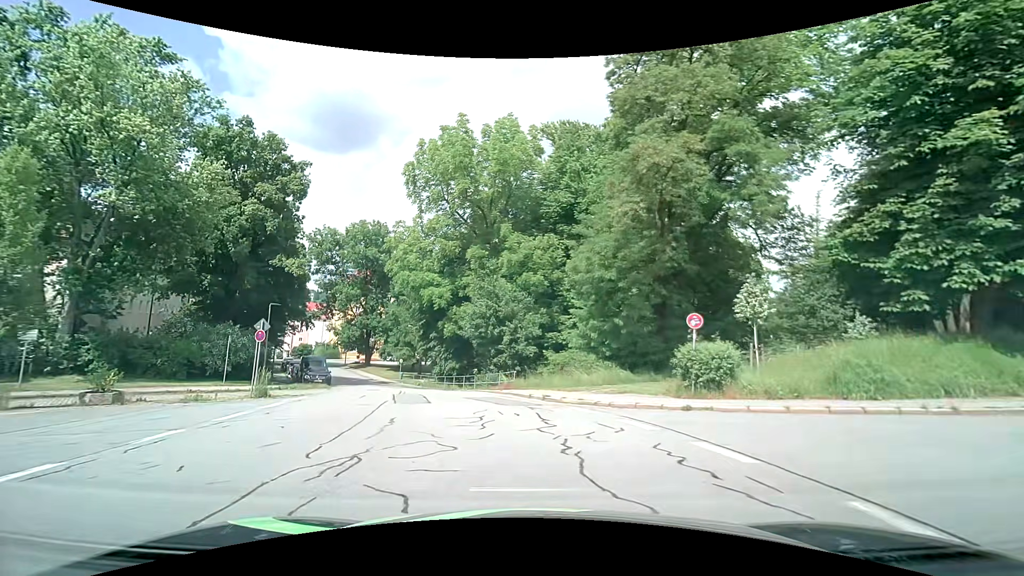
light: Day
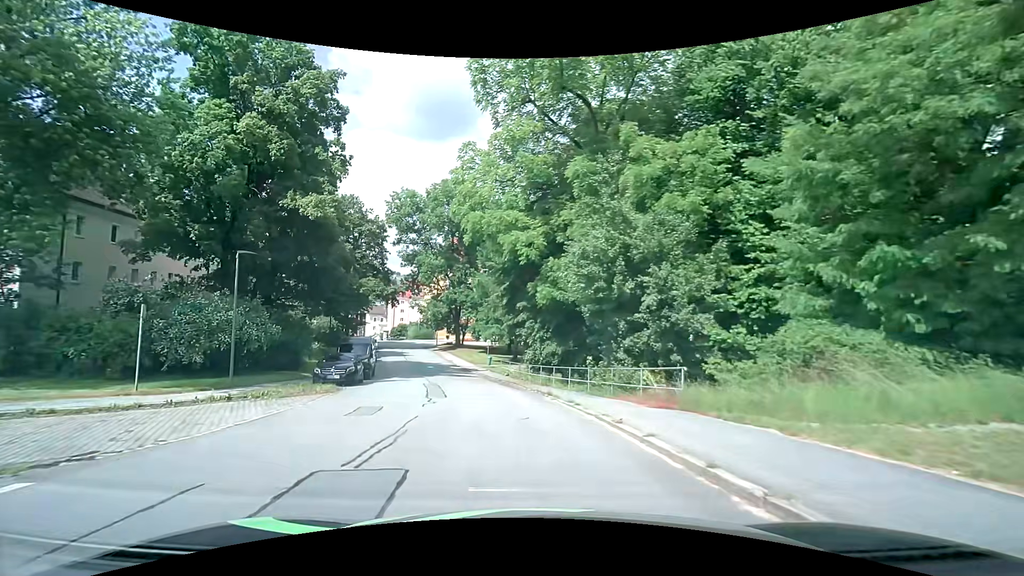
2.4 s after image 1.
(-1.4, +14.9) m; -12°
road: residential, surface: asphalt
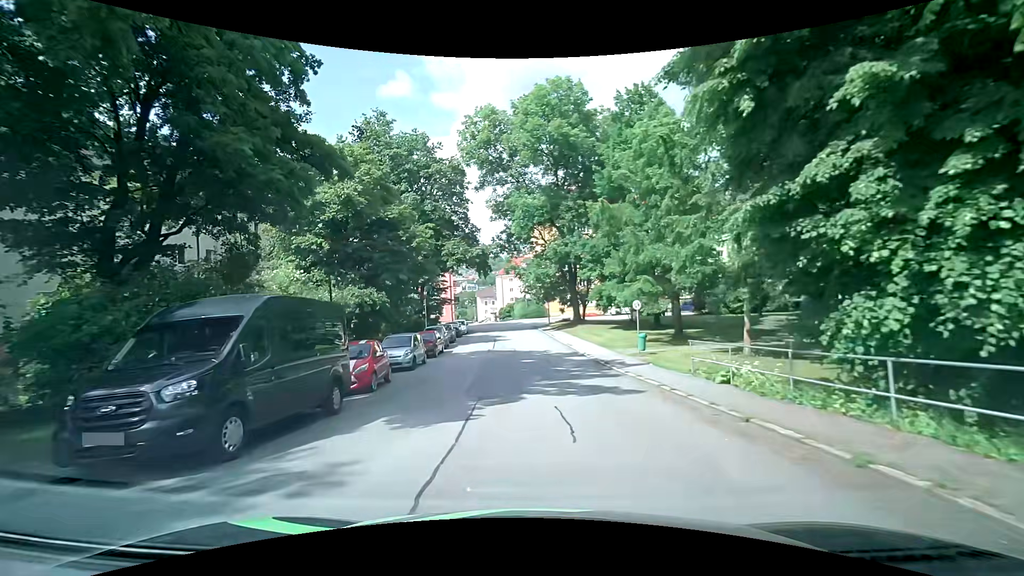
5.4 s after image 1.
(-2.7, +22.0) m; -13°
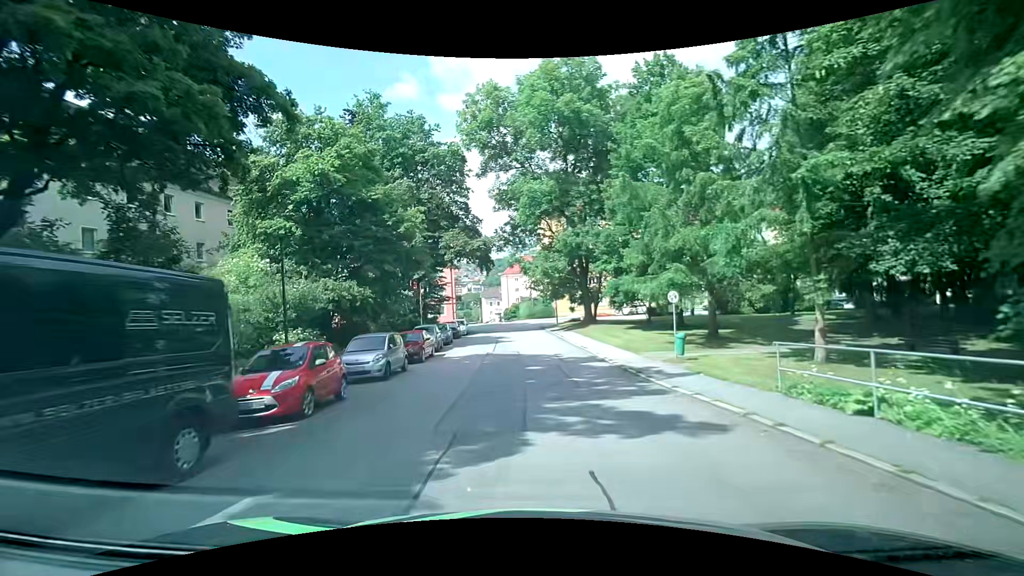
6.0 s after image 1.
(-0.1, +4.9) m; -2°
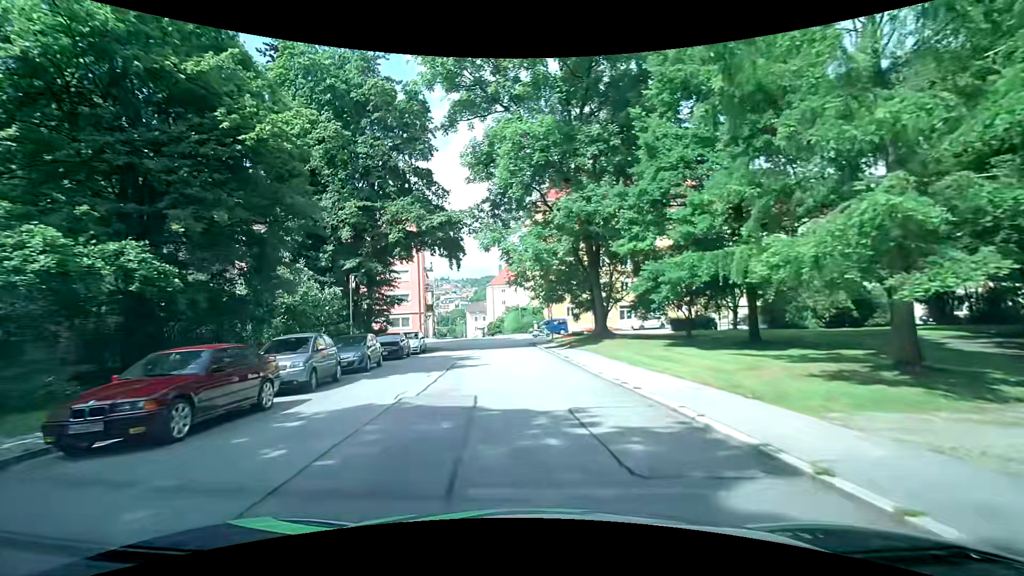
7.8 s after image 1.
(+0.3, +14.7) m; +3°
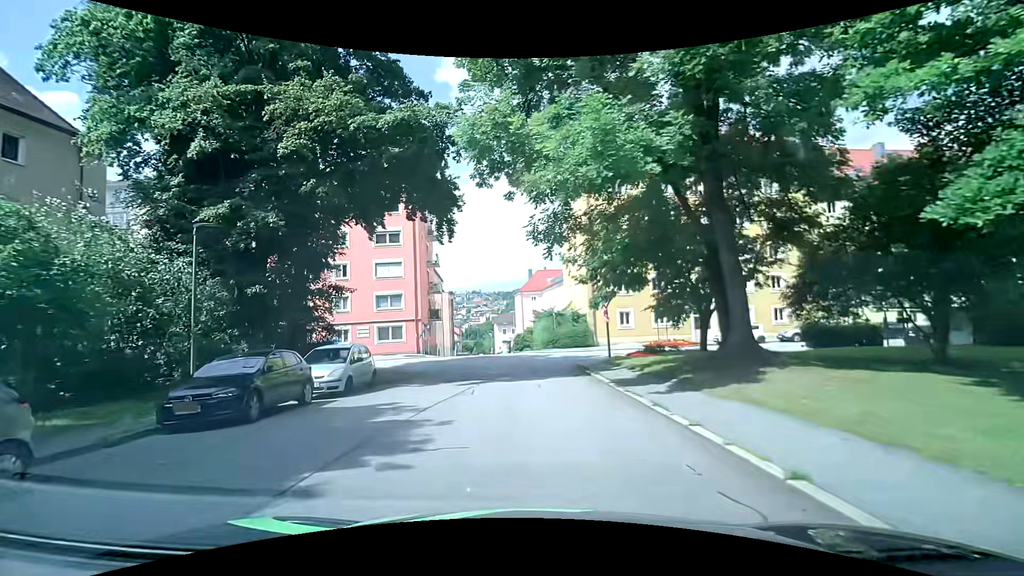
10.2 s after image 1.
(-0.5, +16.2) m; -4°
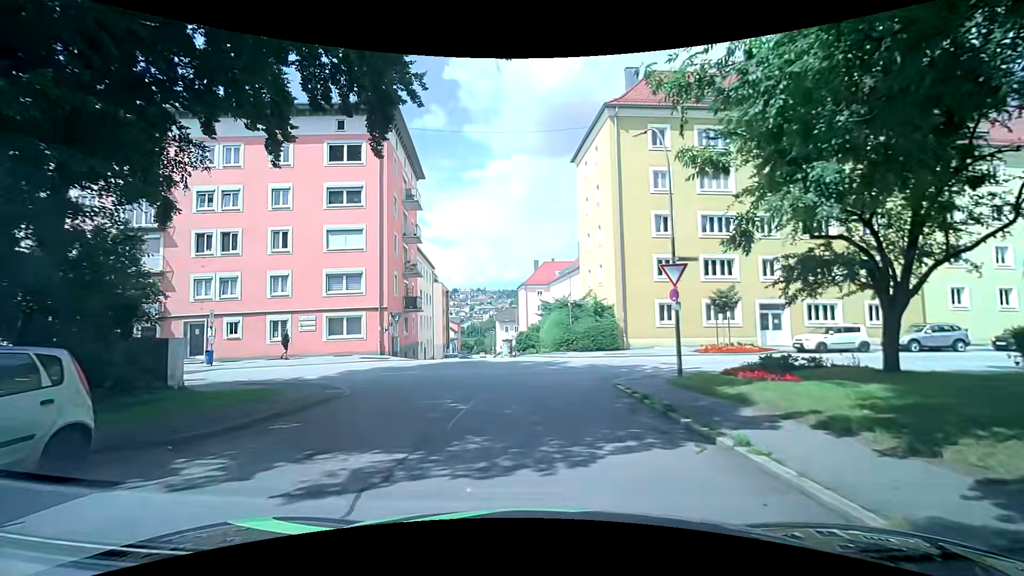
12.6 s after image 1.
(-0.2, +11.4) m; 0°
